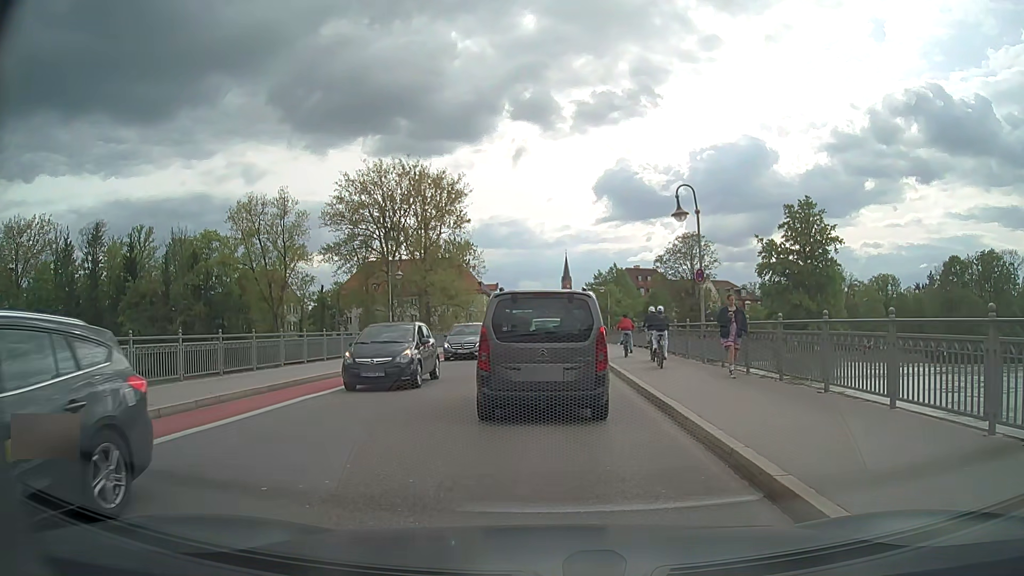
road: secondary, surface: asphalt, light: Day
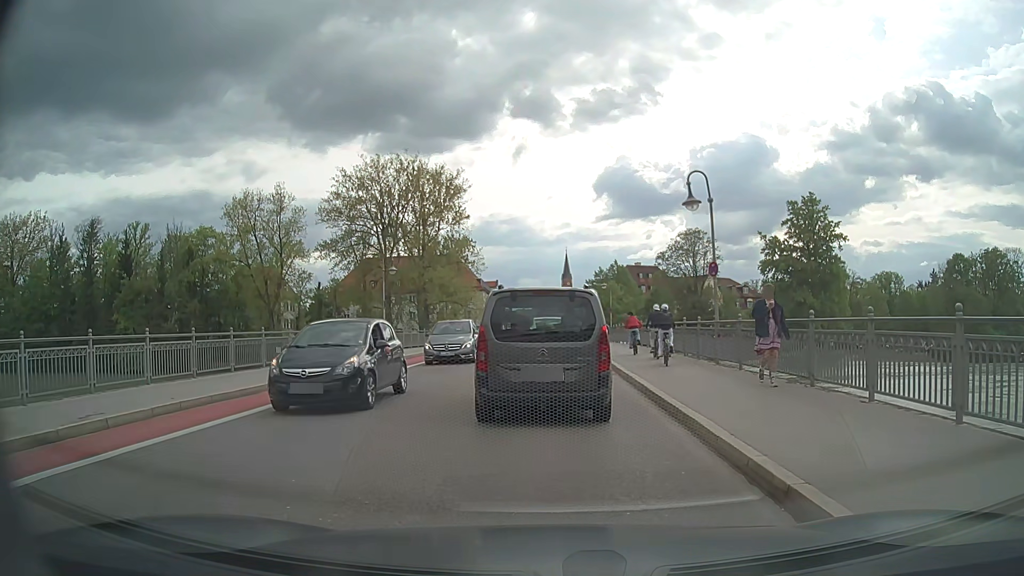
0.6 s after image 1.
(0.0, +1.6) m; 0°
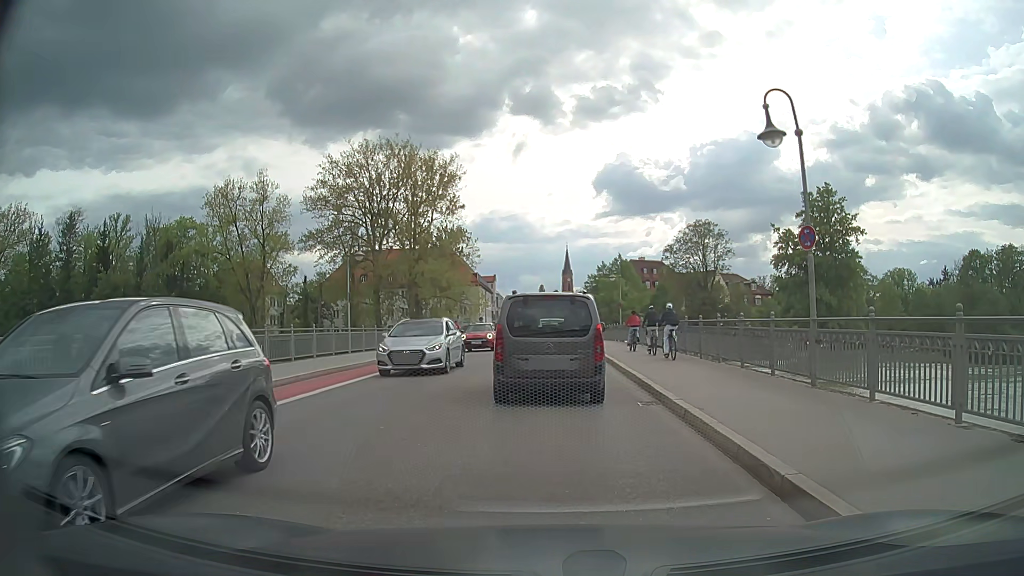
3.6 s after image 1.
(0.0, +6.6) m; -1°
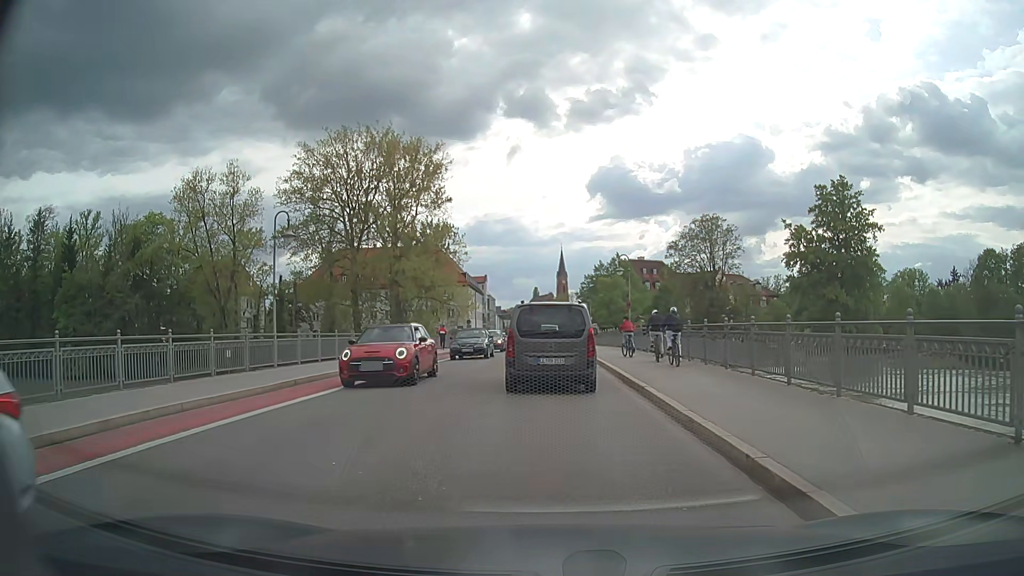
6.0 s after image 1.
(+0.1, +8.3) m; +1°
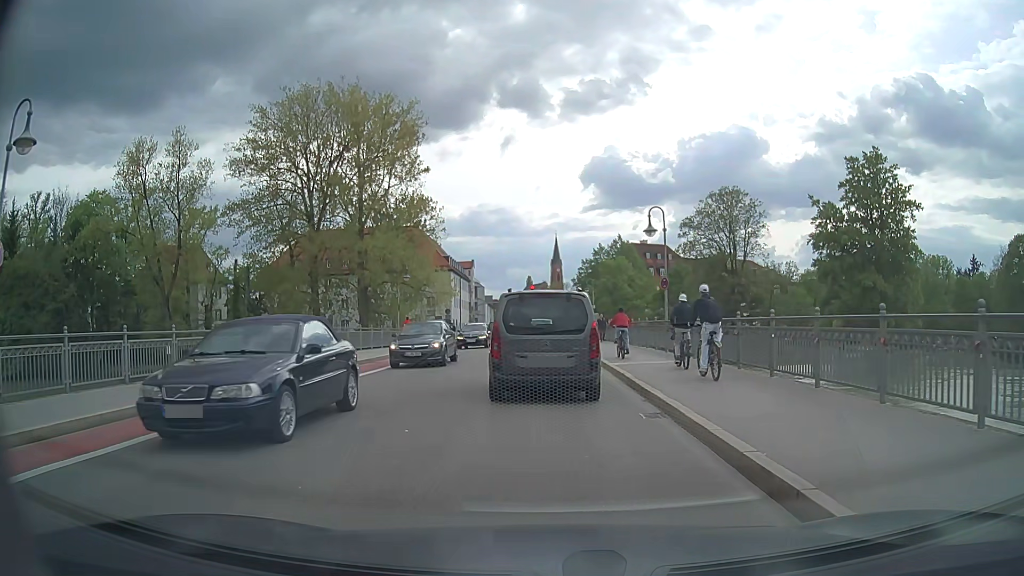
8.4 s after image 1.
(+0.2, +13.0) m; +1°
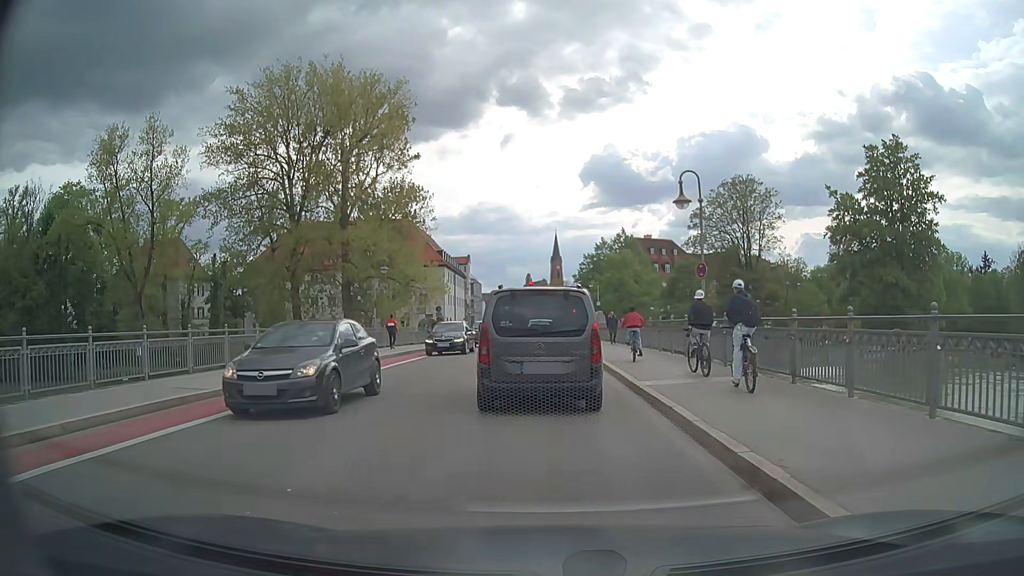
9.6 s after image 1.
(0.0, +5.7) m; 0°
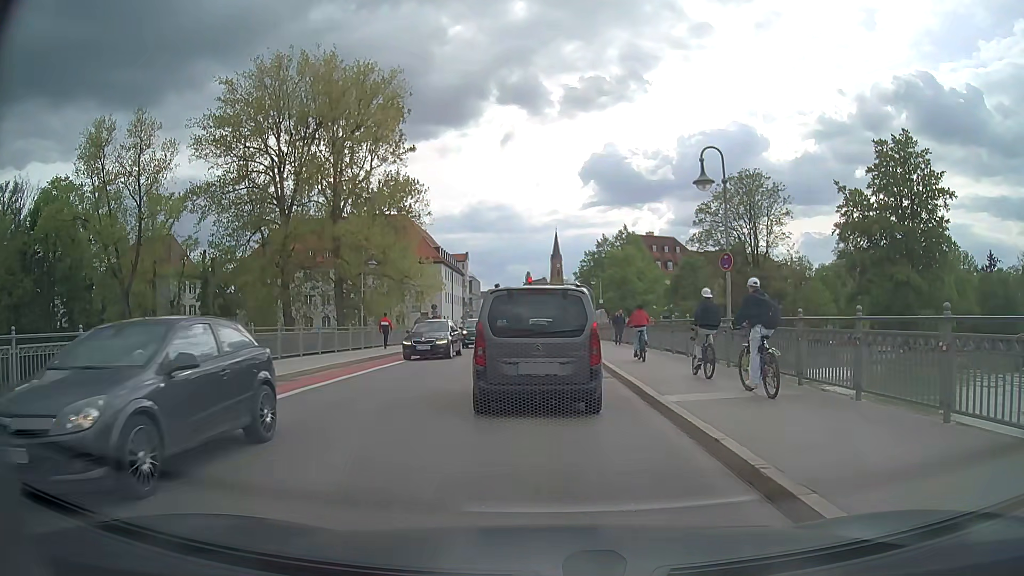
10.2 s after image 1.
(0.0, +2.5) m; 0°
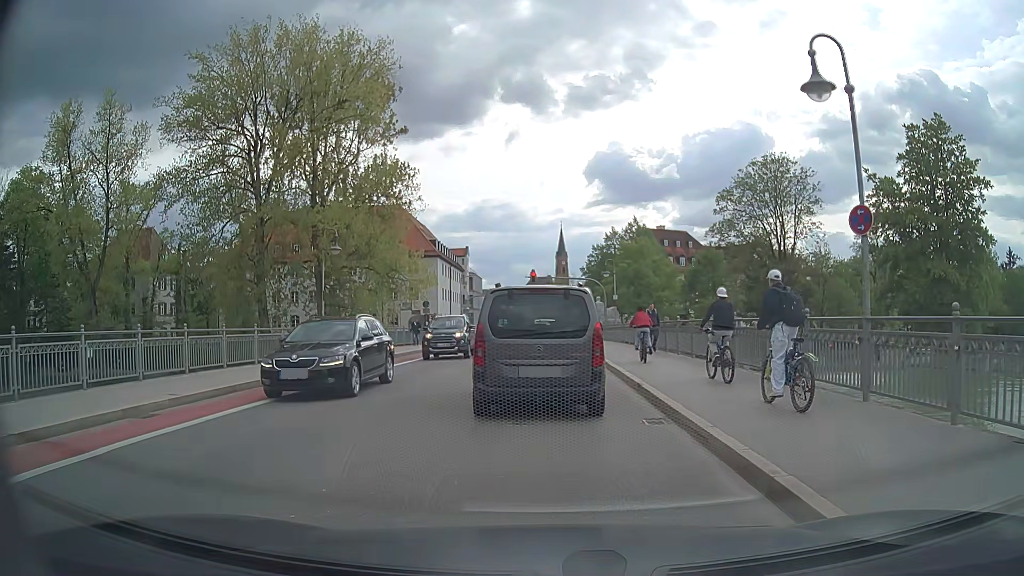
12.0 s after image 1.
(0.0, +6.8) m; +1°
